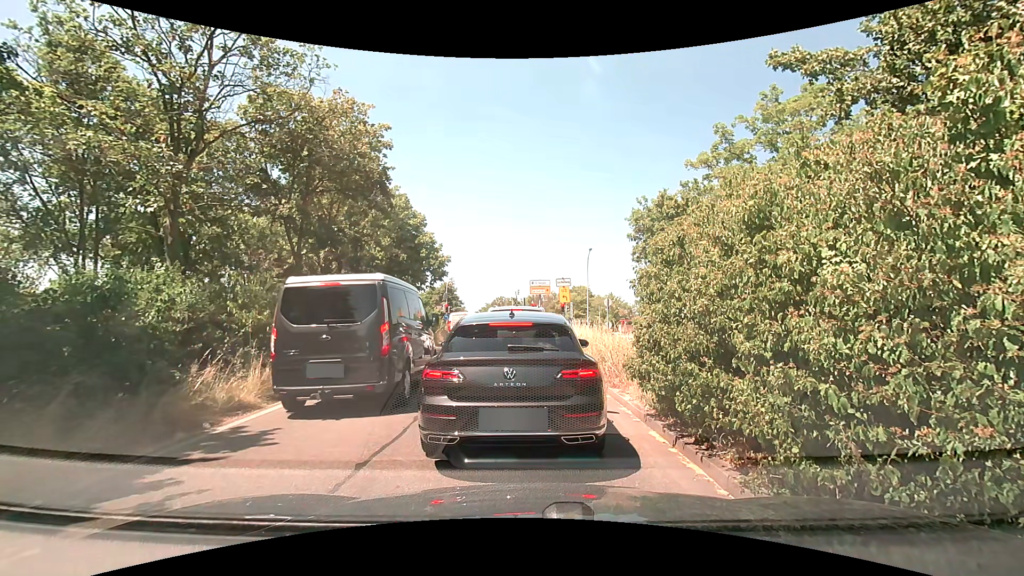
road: trunk_link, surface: asphalt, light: Day
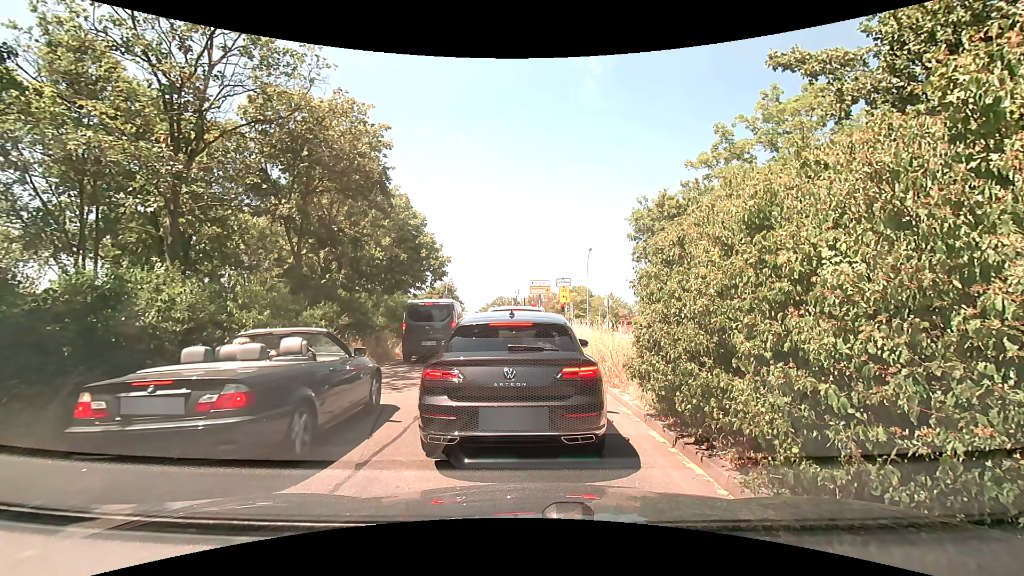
(0.0, 0.0) m; 0°
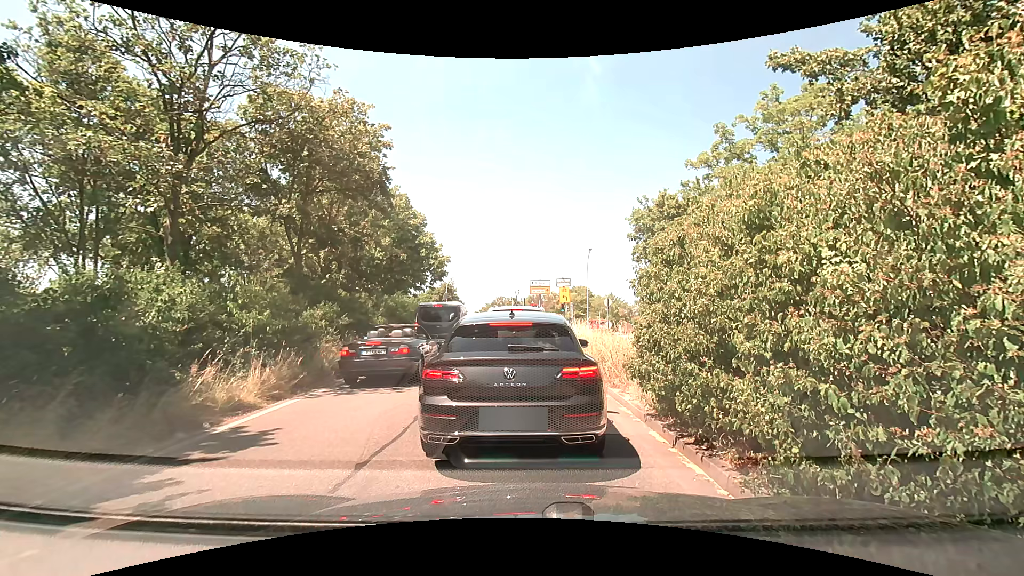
(0.0, 0.0) m; 0°
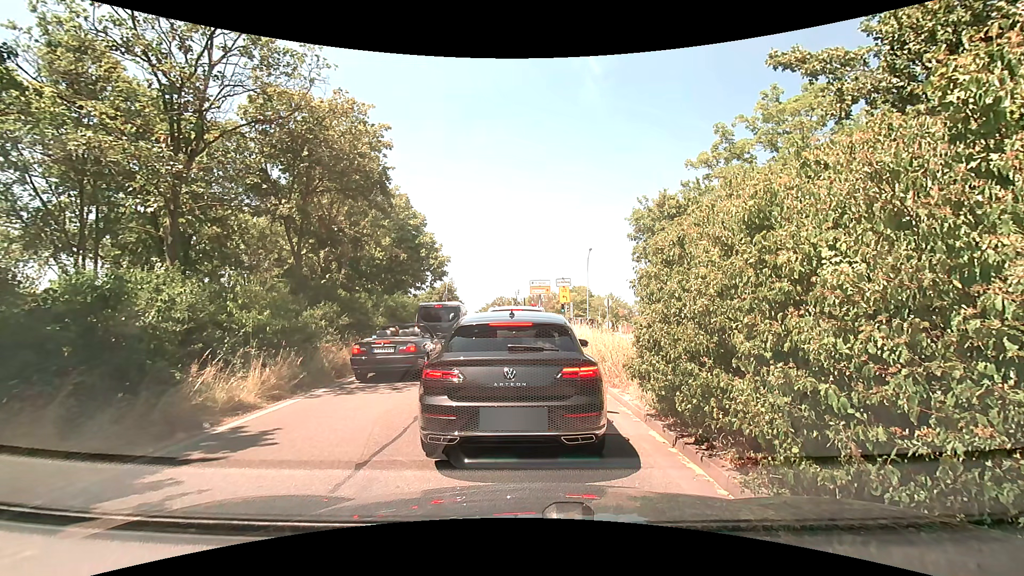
(0.0, 0.0) m; 0°
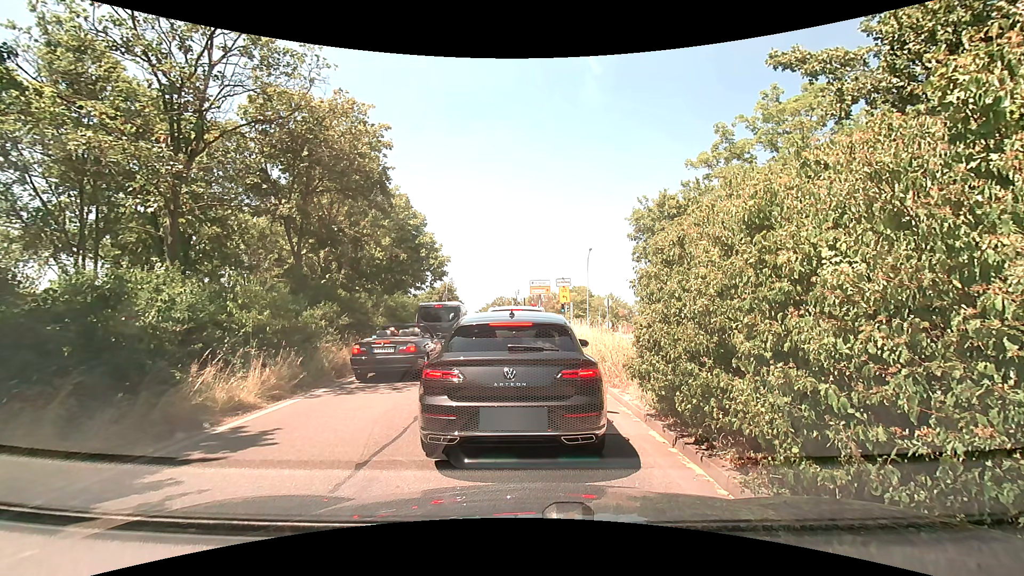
(0.0, 0.0) m; 0°
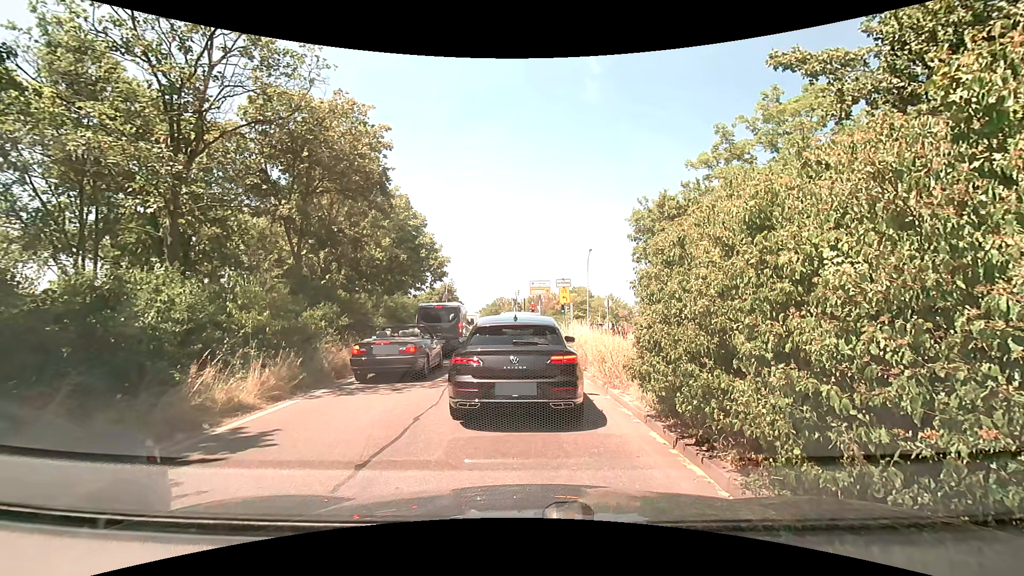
(0.0, 0.0) m; 0°
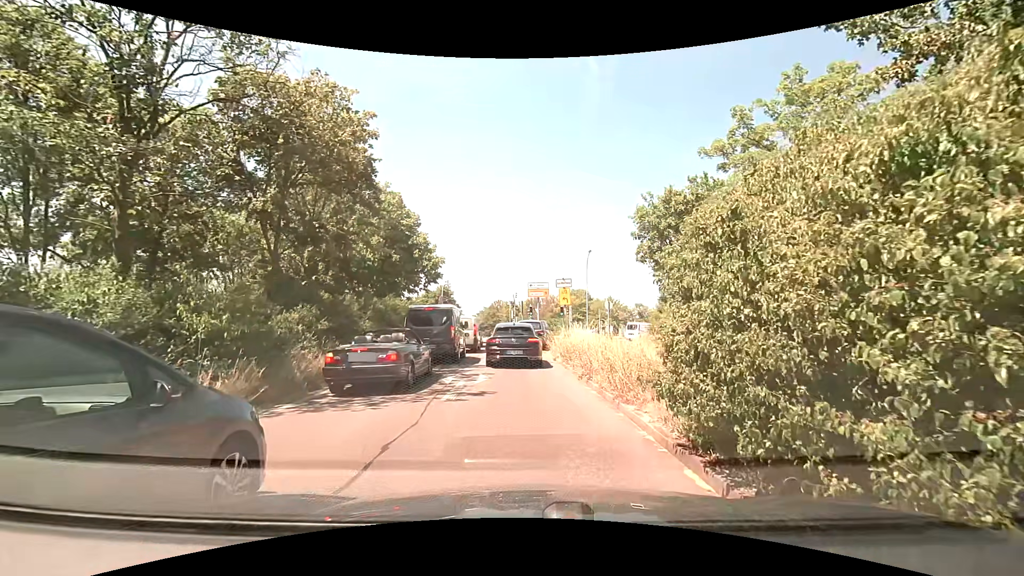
(0.0, +1.5) m; -2°
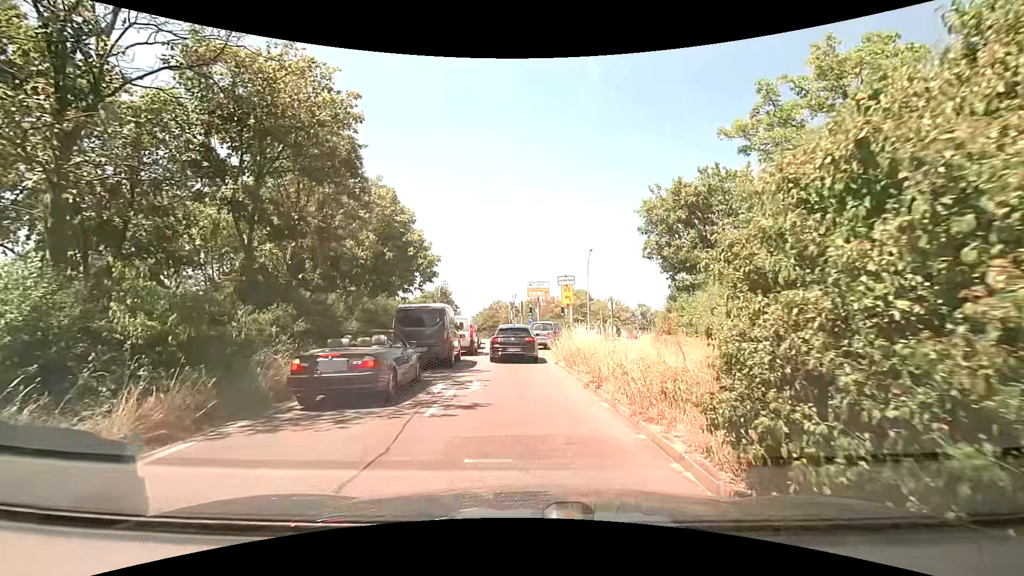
(+0.1, +1.6) m; +1°
(0, +10) (0, +20) (+1, +30) (+4, +39) (+11, +46) (+20, +50) (+30, +51) (+40, +50) (+50, +49) (+60, +49) m
